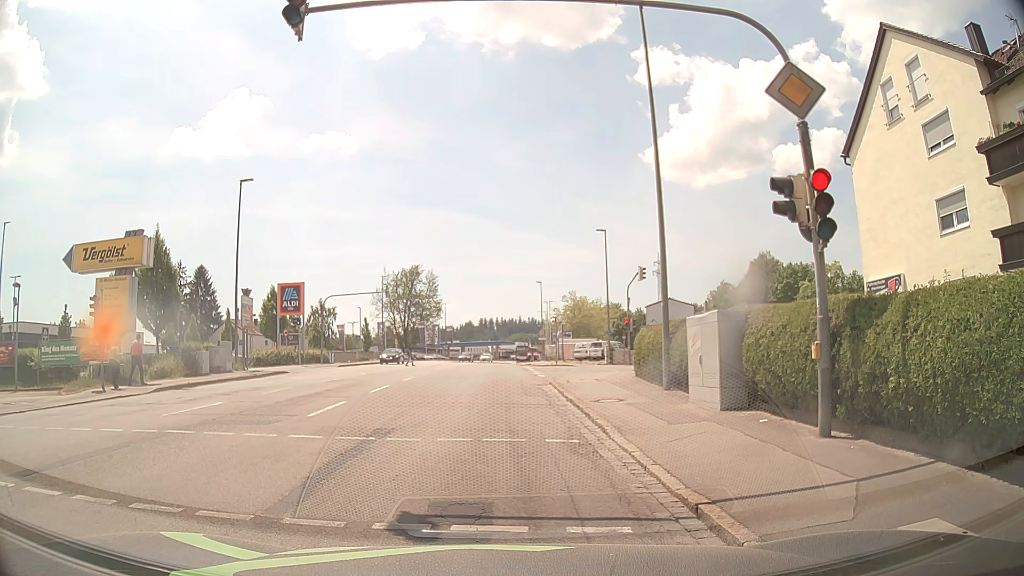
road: tertiary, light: Day
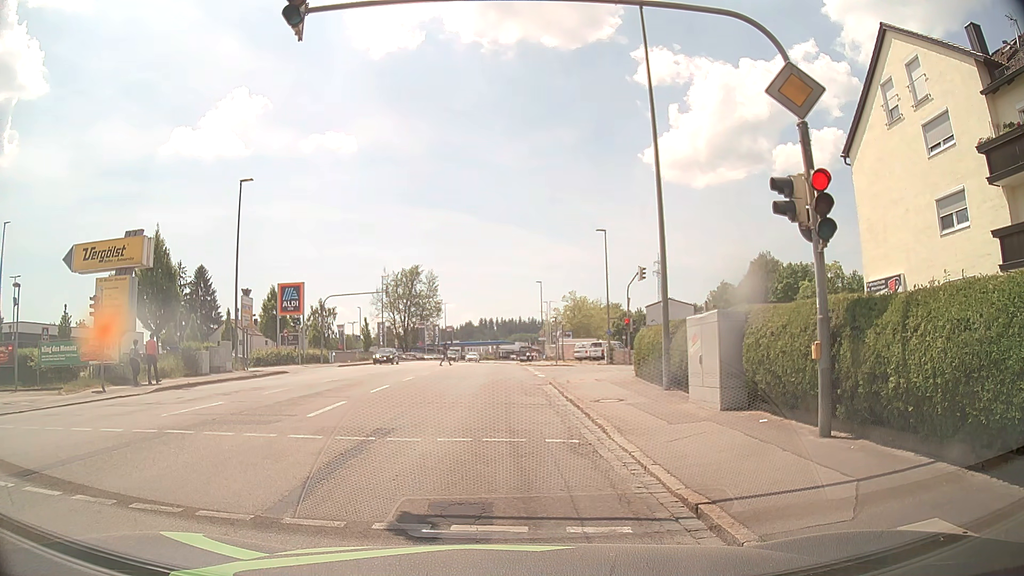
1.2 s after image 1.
(0.0, 0.0) m; 0°
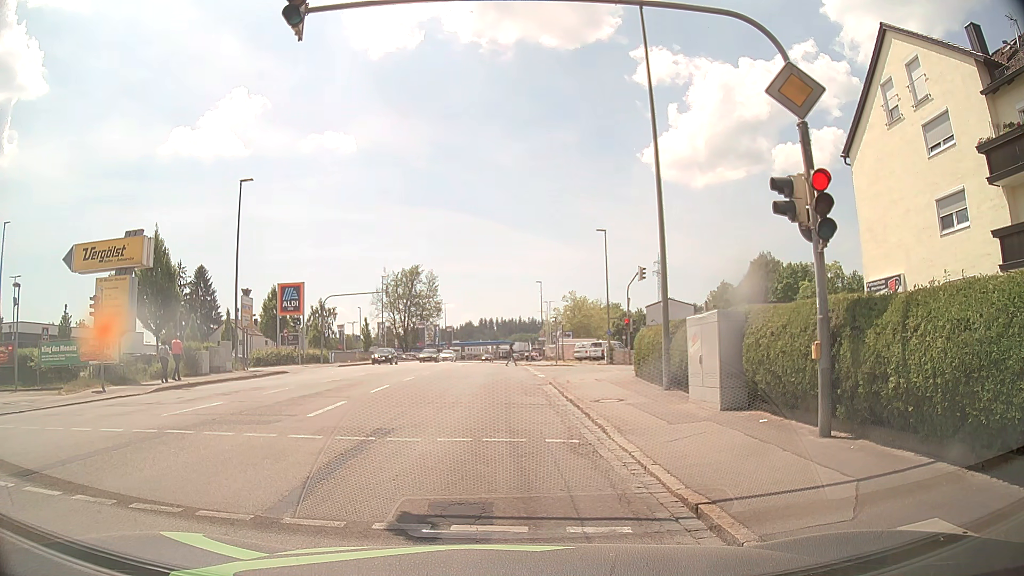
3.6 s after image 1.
(0.0, 0.0) m; 0°
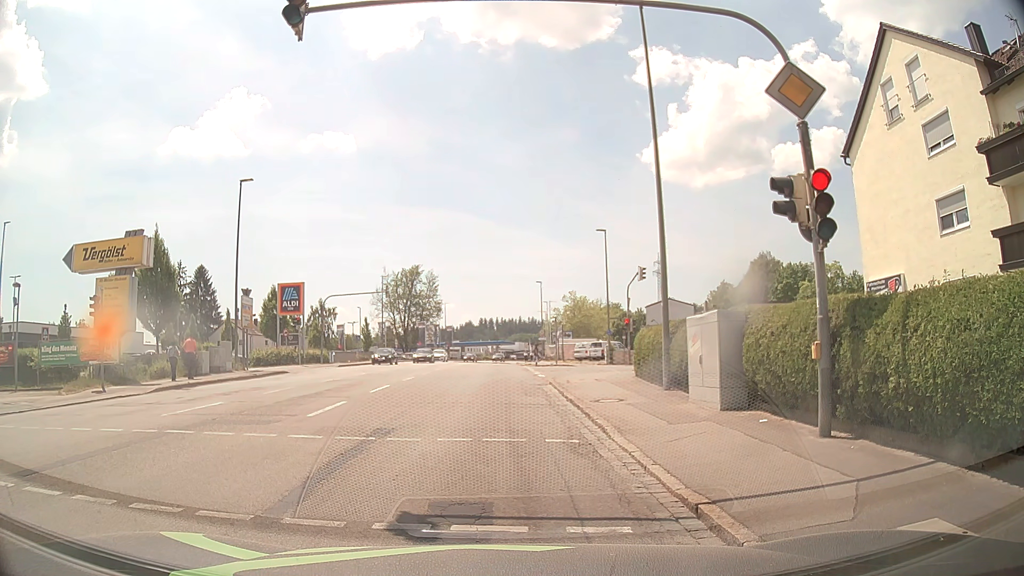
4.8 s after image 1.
(0.0, 0.0) m; 0°
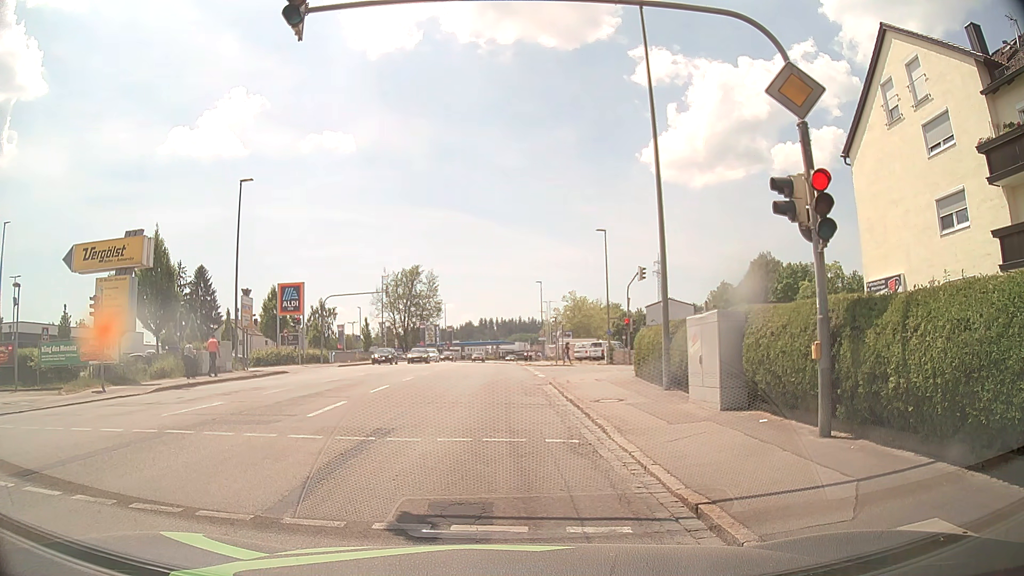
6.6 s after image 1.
(0.0, 0.0) m; 0°
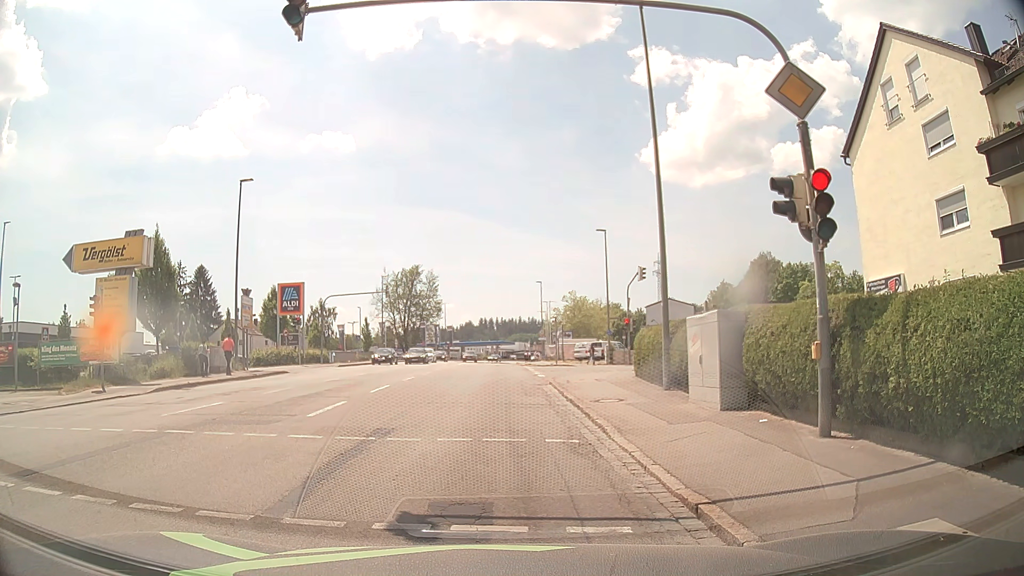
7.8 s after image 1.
(0.0, 0.0) m; 0°
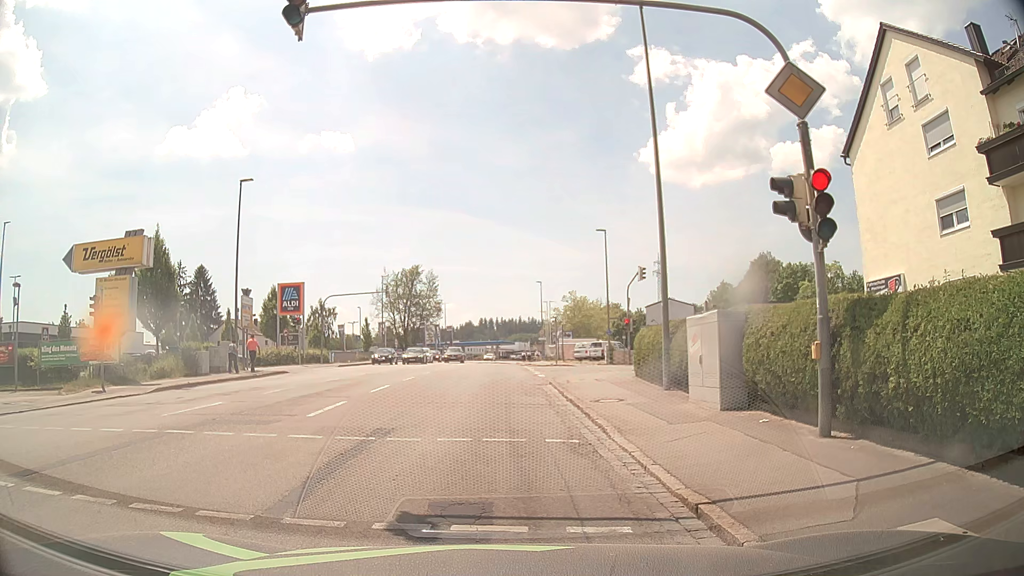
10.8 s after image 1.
(0.0, 0.0) m; 0°
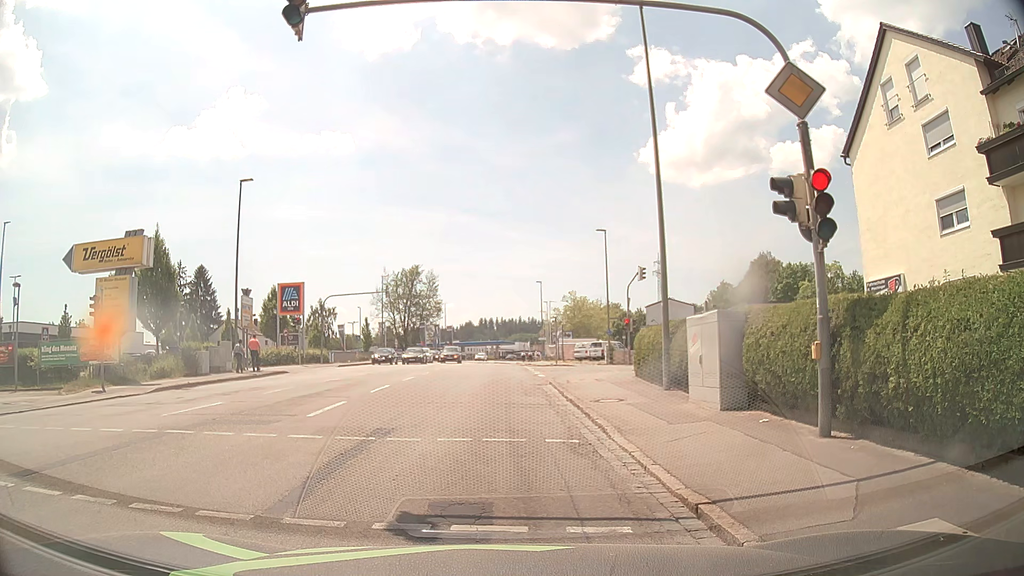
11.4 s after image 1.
(0.0, 0.0) m; 0°
(0, +10) (-1, +20) (-1, +30) (-2, +40) (-2, +50) (-3, +60) (-3, +70) (-3, +80) (-3, +90) (-3, +100) m
